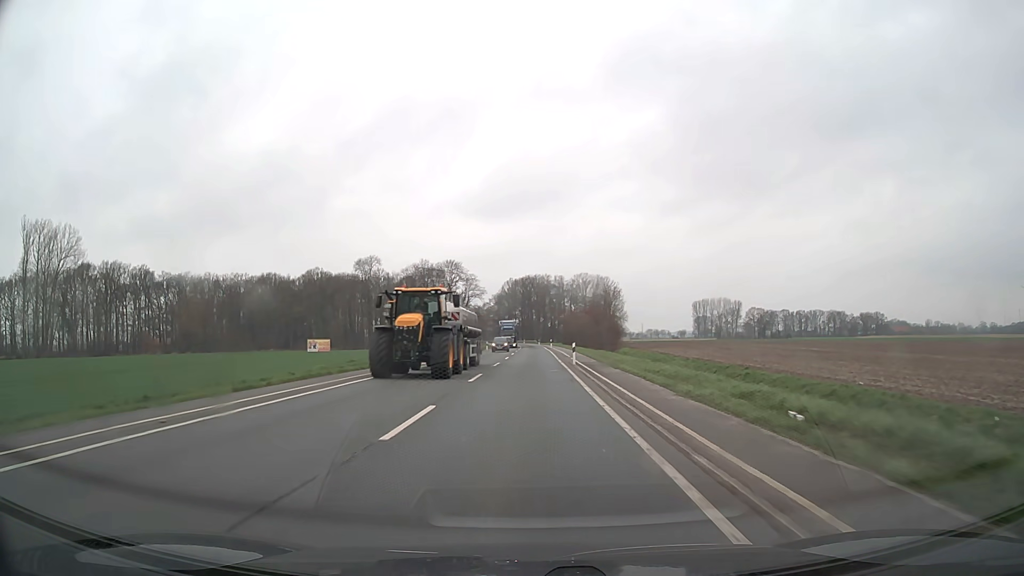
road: secondary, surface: asphalt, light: Day
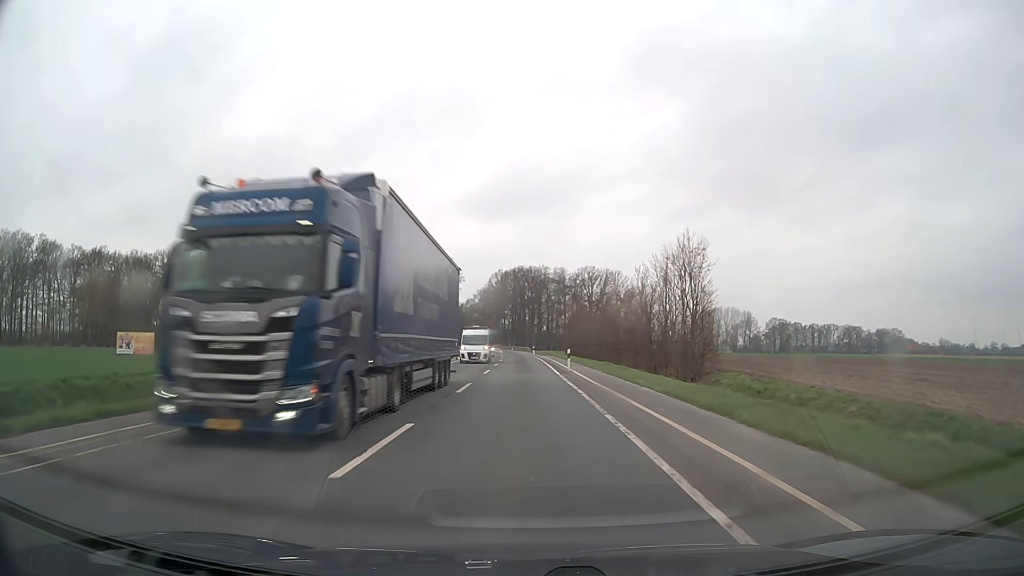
(+0.3, +49.9) m; 0°
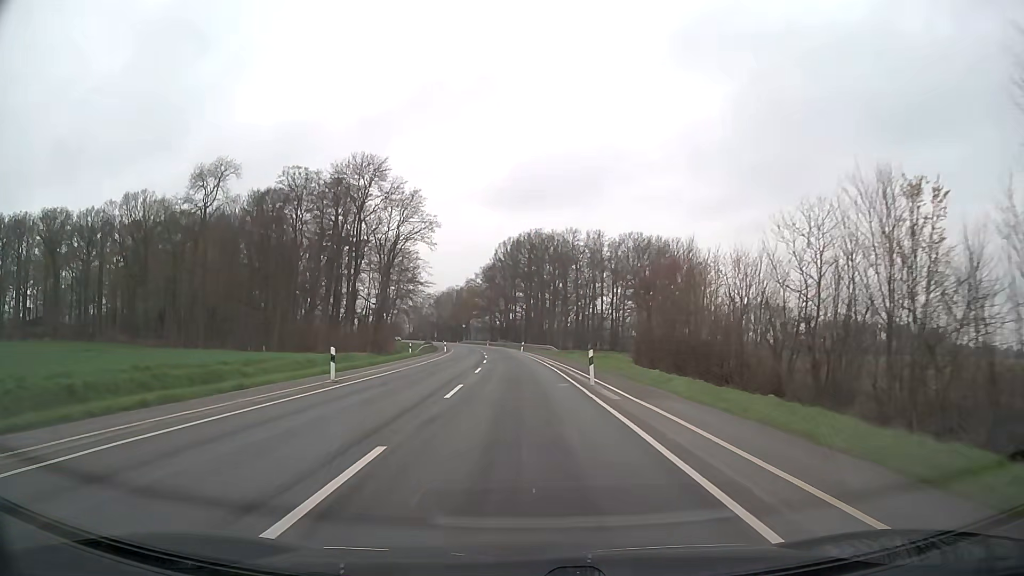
(-0.4, +62.5) m; -1°
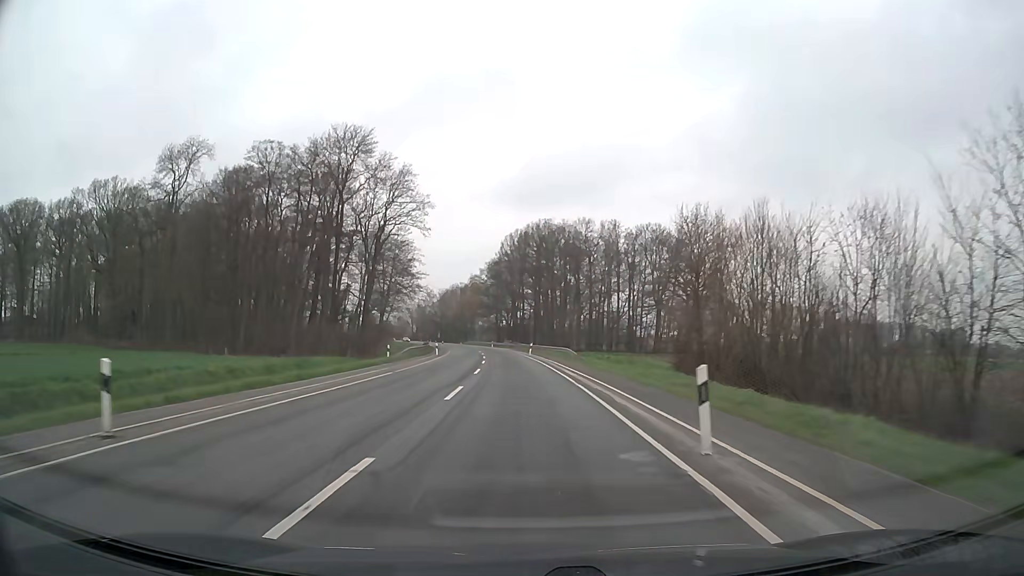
(-0.1, +12.5) m; -1°
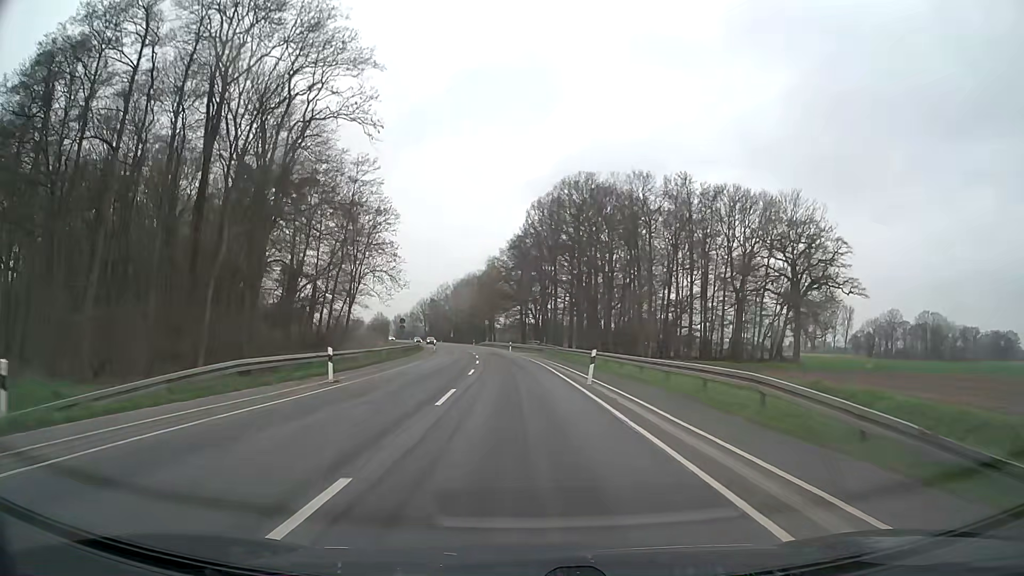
(-0.8, +37.6) m; -2°
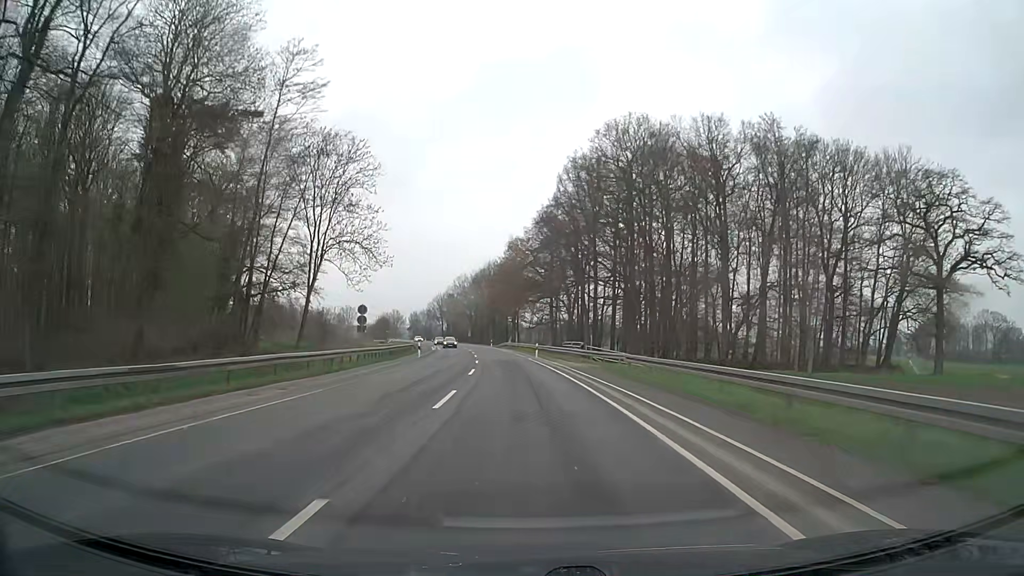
(-0.5, +25.1) m; -2°
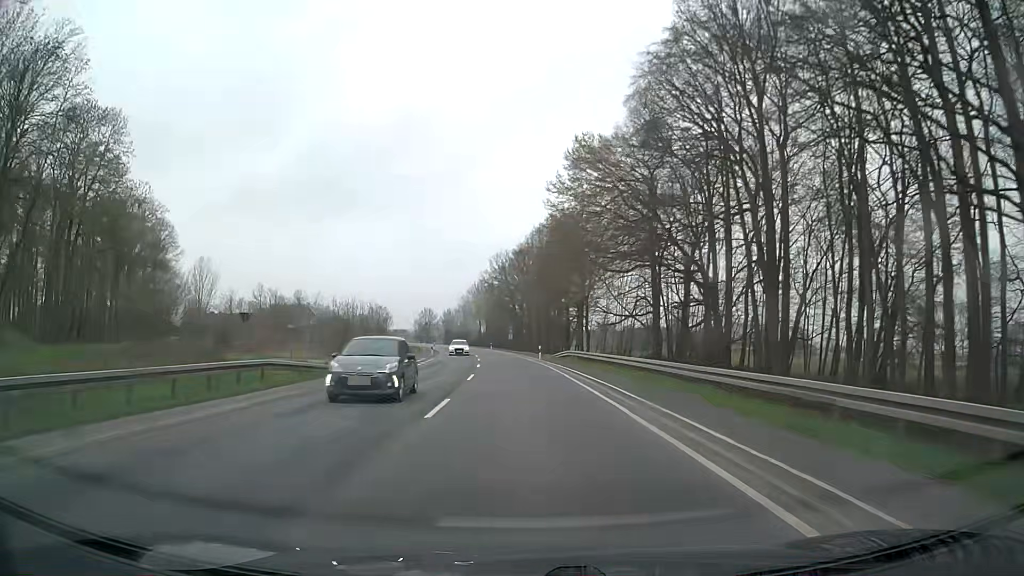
(-2.1, +50.2) m; -5°
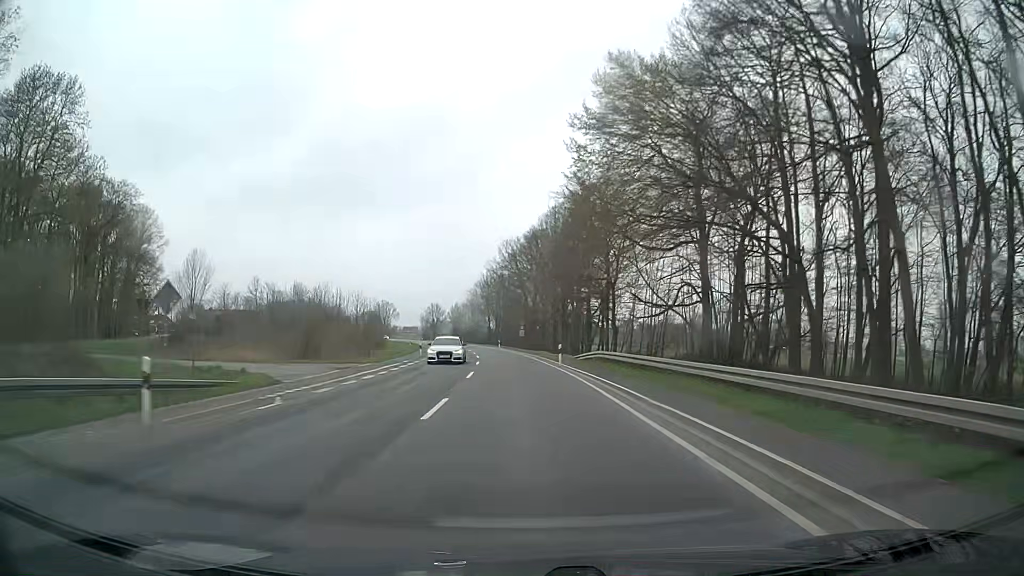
(-0.1, +12.6) m; -1°
(0, +10) (0, +20) (-1, +30) (-1, +40) (-2, +50) (-3, +60) (-4, +70) (-5, +80) (-6, +90) (-8, +100) m
